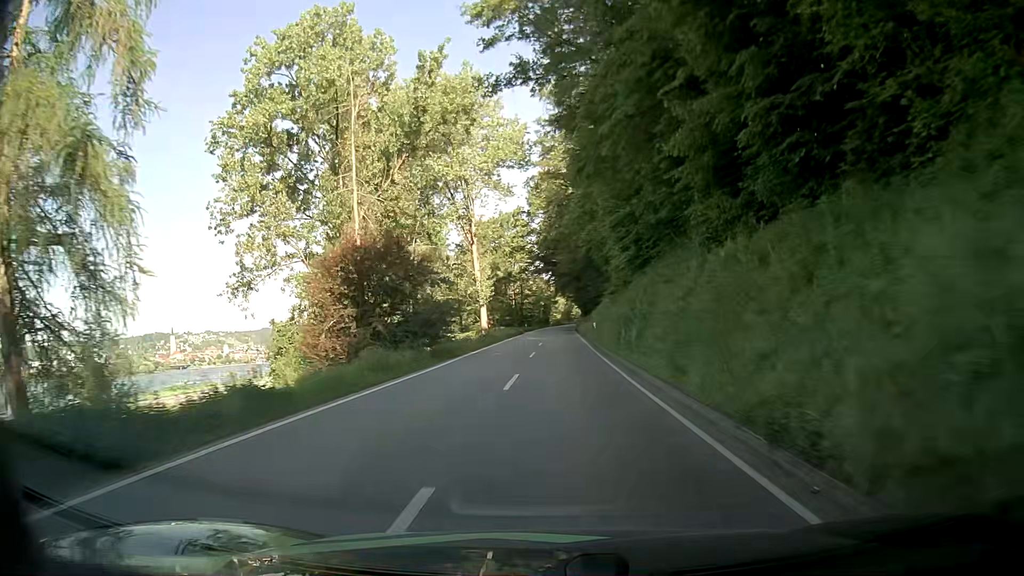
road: secondary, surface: asphalt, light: Day
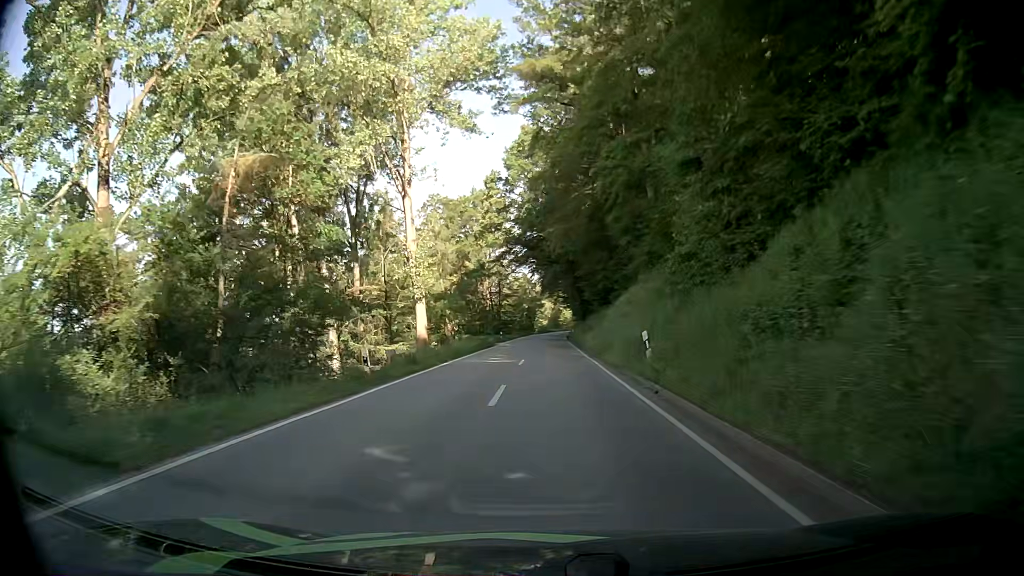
(+0.2, +26.4) m; +2°
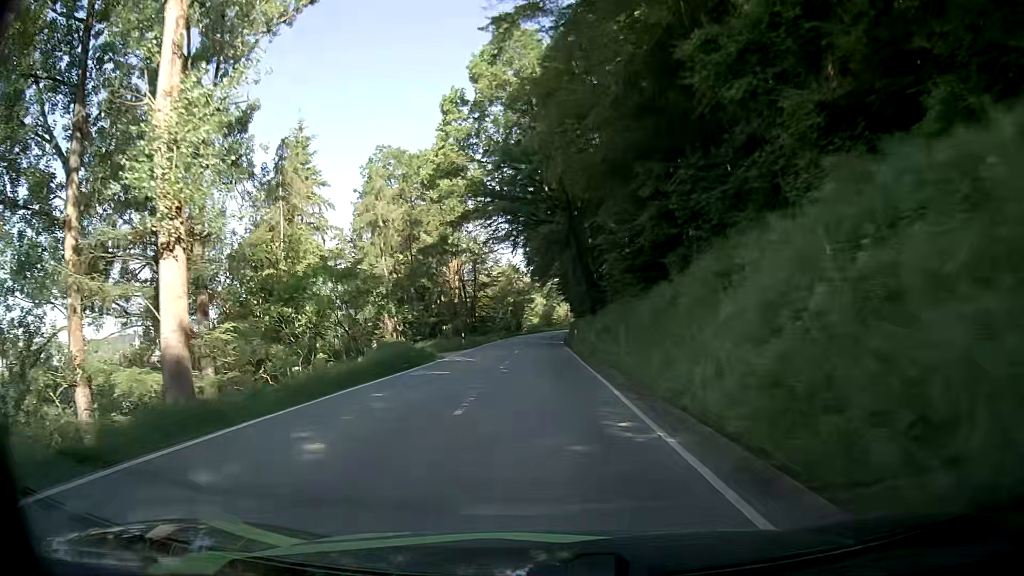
(0.0, +25.8) m; 0°
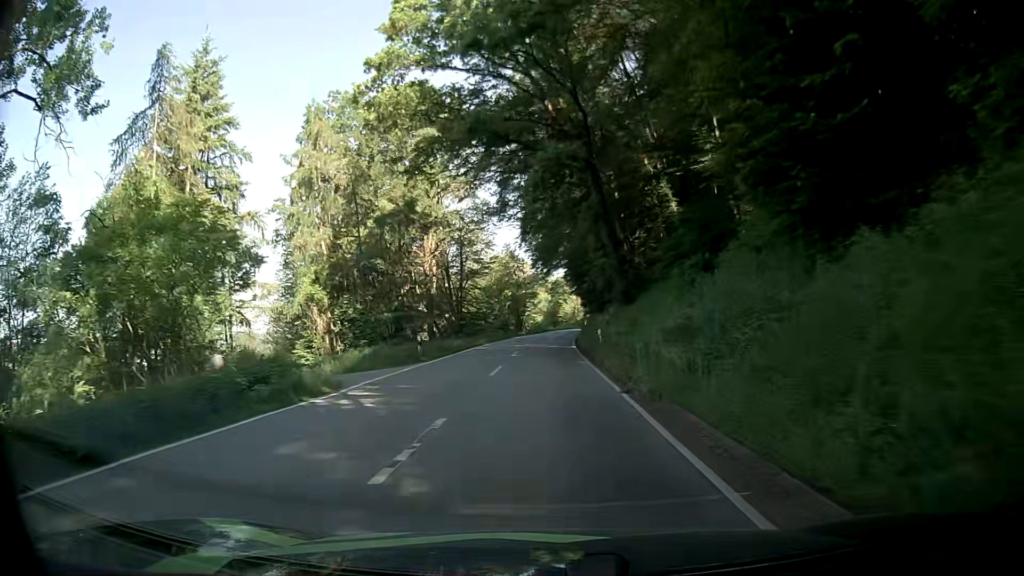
(0.0, +17.1) m; 0°
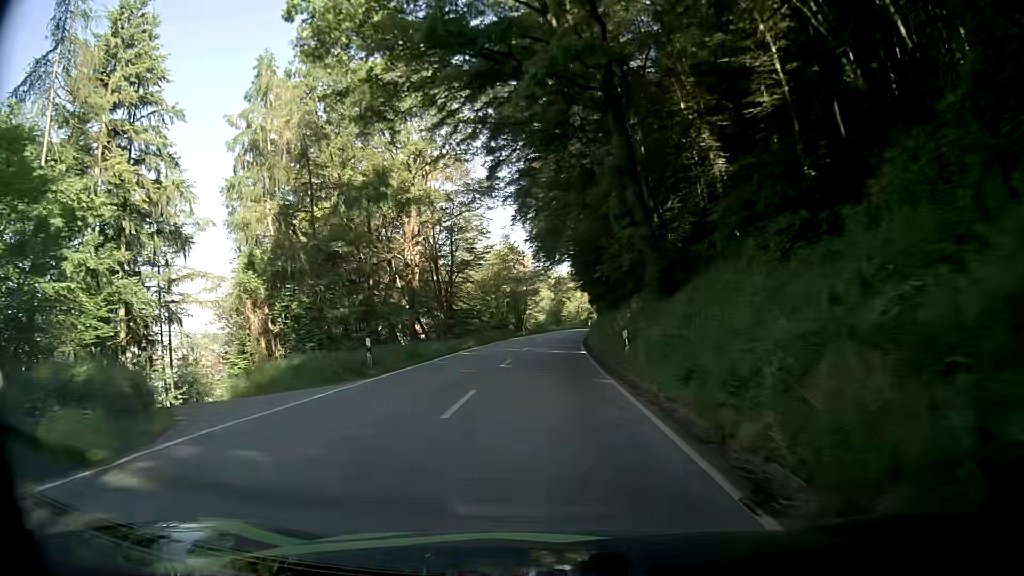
(-0.1, +8.6) m; -1°
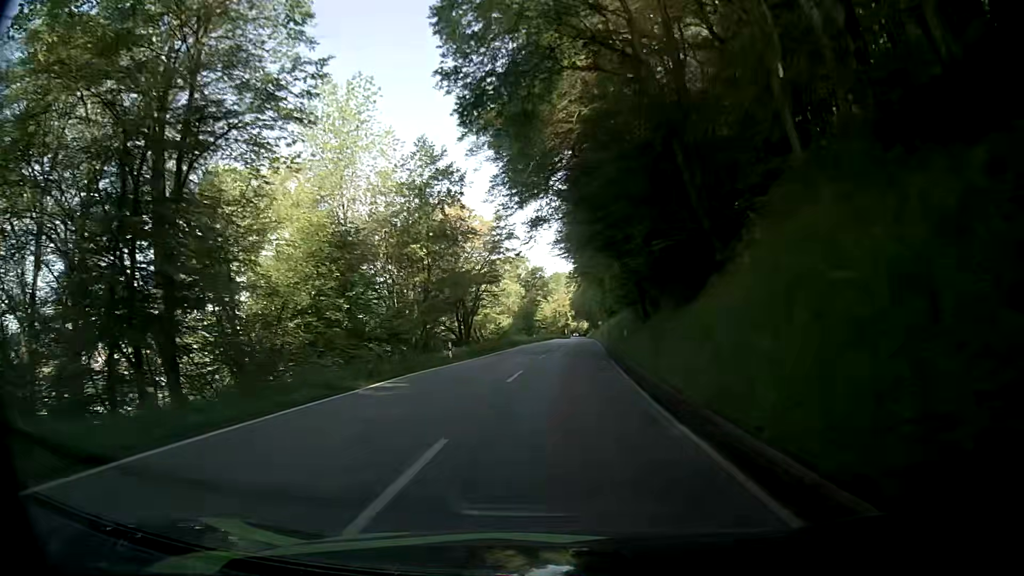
(+0.5, +42.4) m; +2°
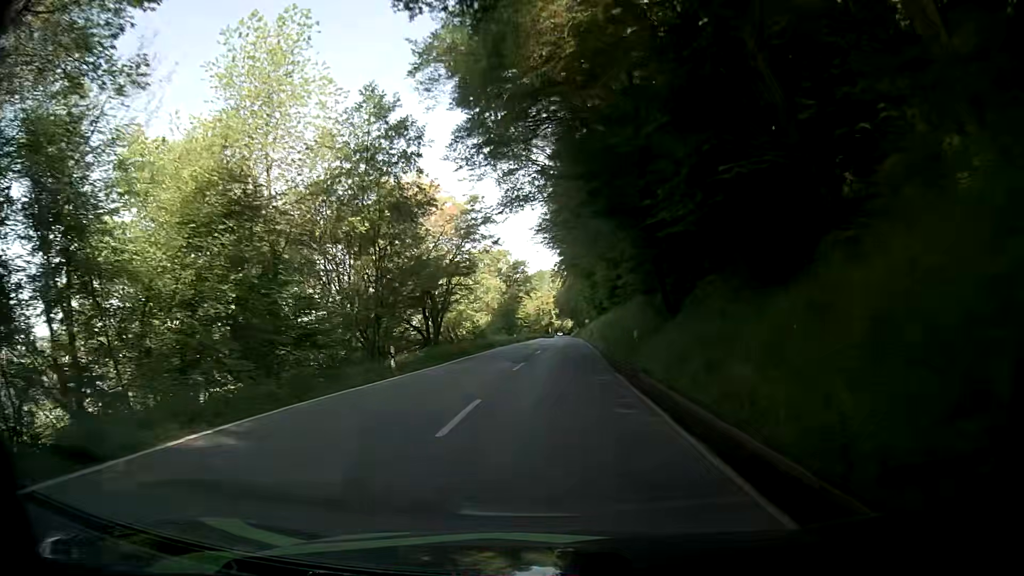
(0.0, +8.2) m; 0°
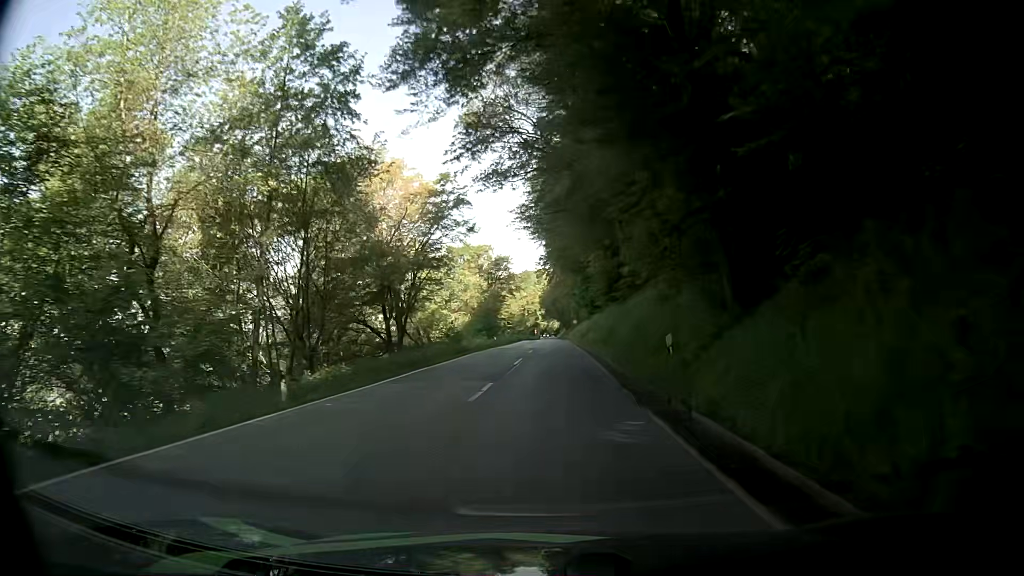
(+0.3, +8.1) m; +3°
(0, +10) (0, +20) (0, +30) (0, +40) (+1, +50) (+1, +60) (+1, +70) (+1, +80) (+1, +90) (+2, +100) m
